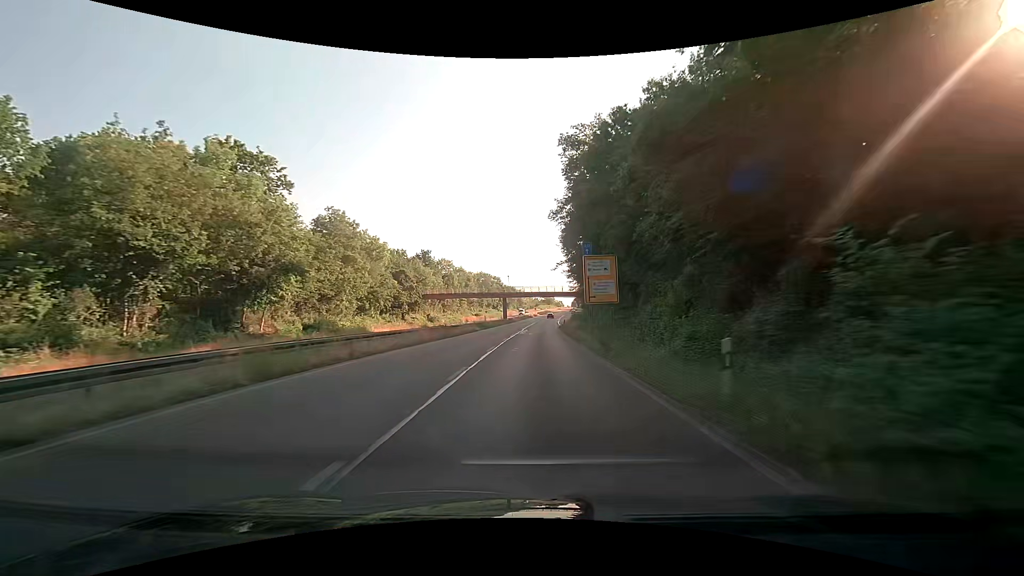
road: trunk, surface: asphalt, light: Day
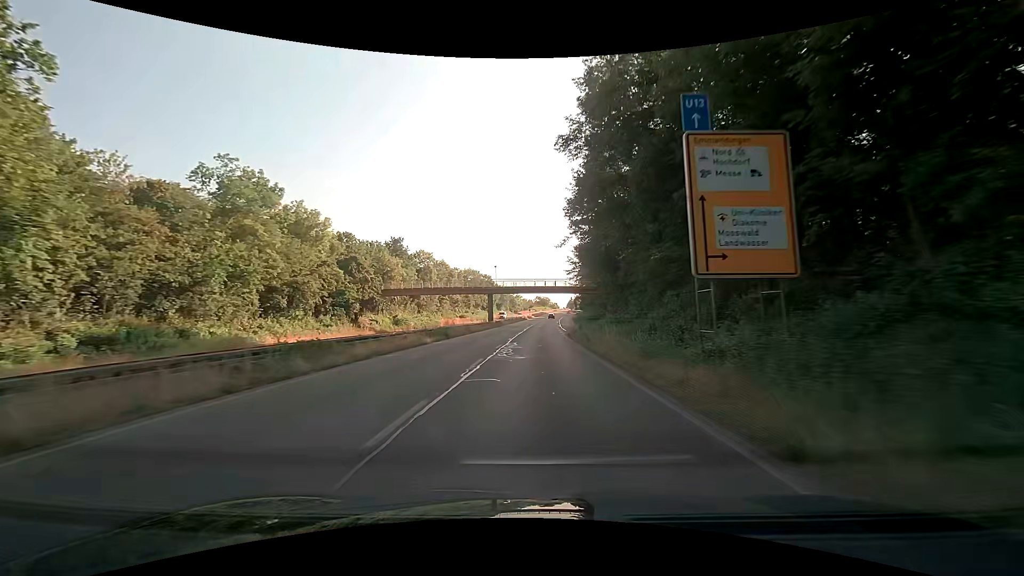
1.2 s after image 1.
(+0.2, +23.3) m; +1°
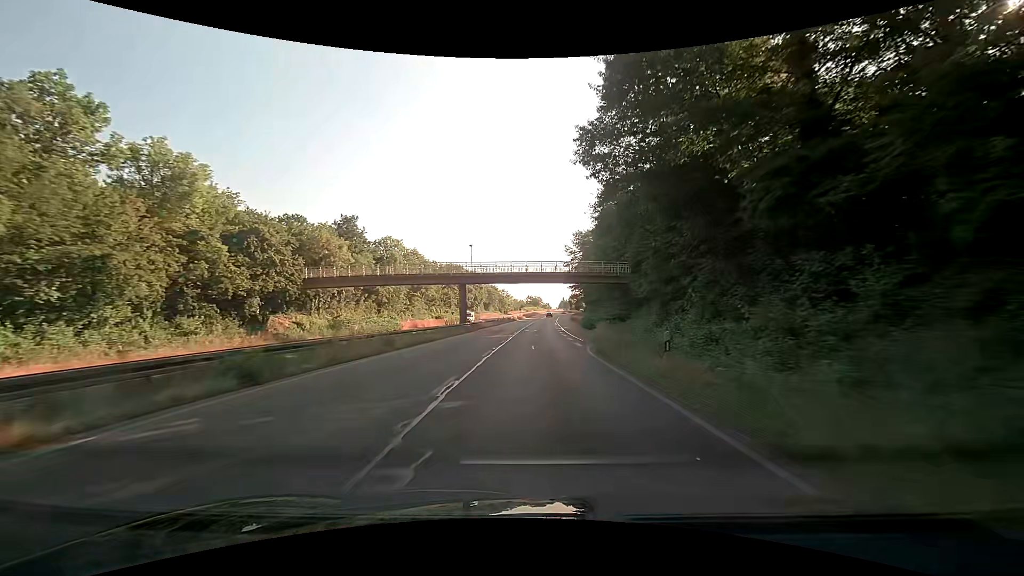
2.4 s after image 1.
(0.0, +23.5) m; +1°
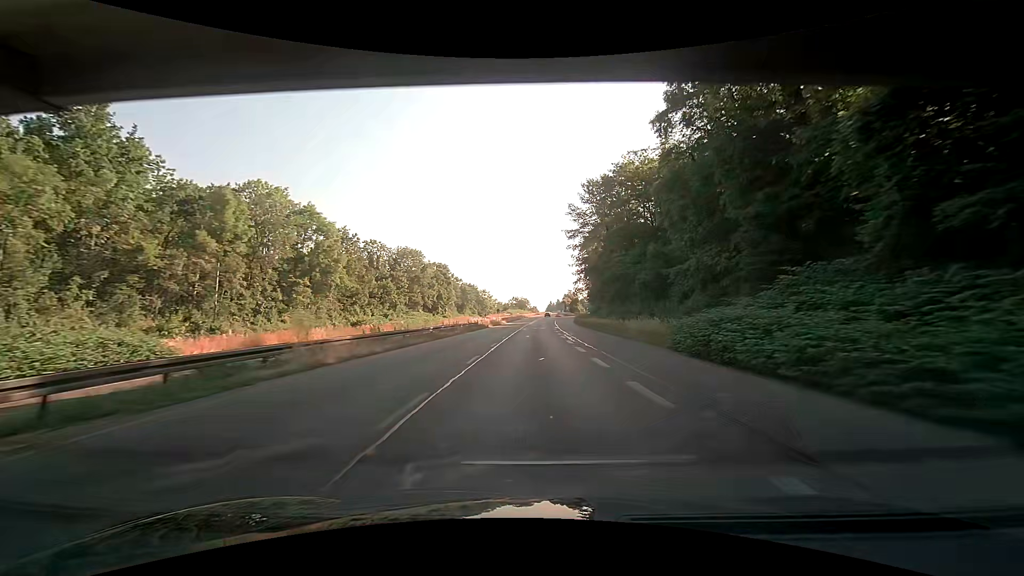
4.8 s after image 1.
(+0.8, +47.4) m; +2°
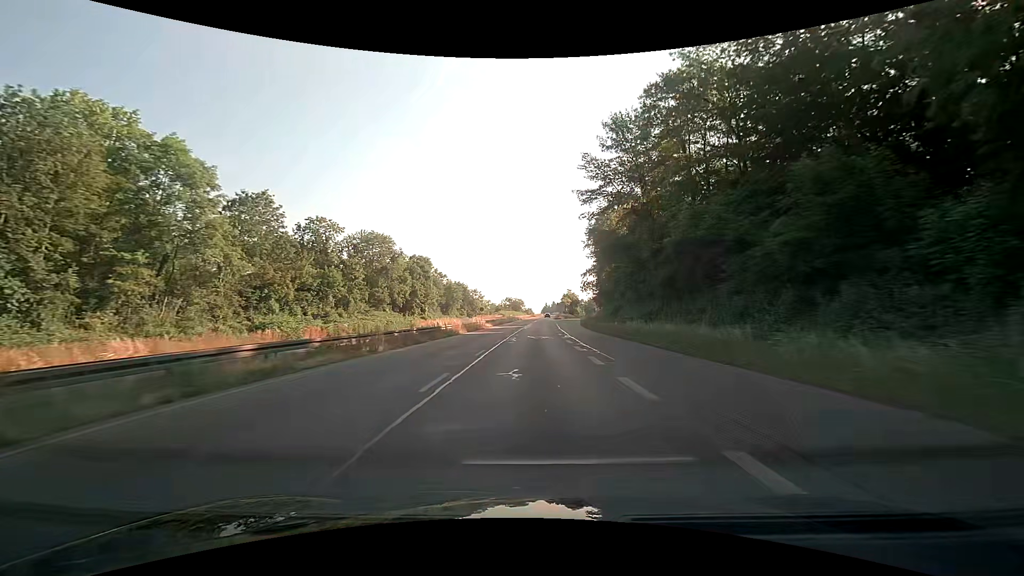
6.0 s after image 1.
(+0.1, +24.0) m; 0°
